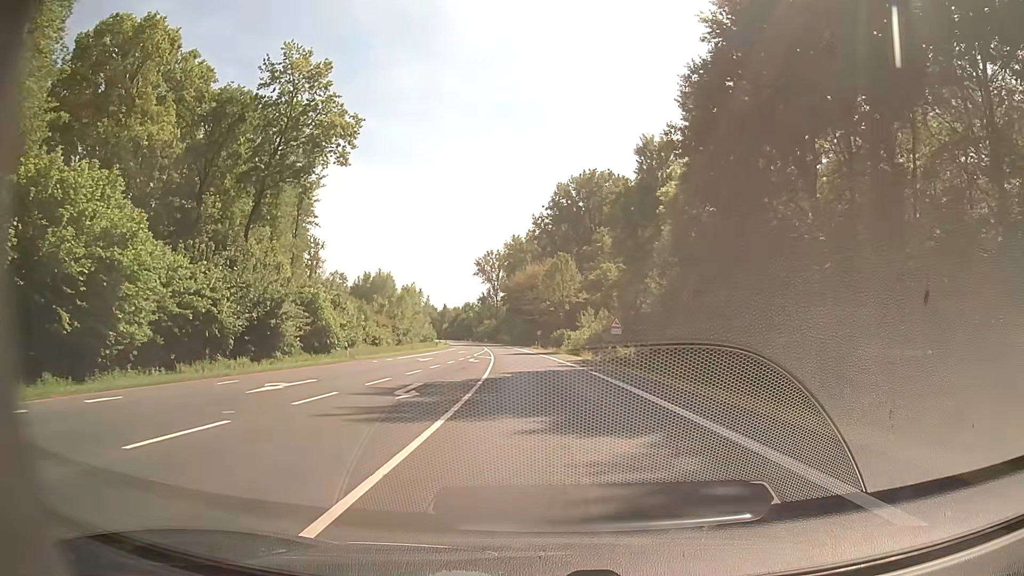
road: primary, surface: asphalt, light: Day
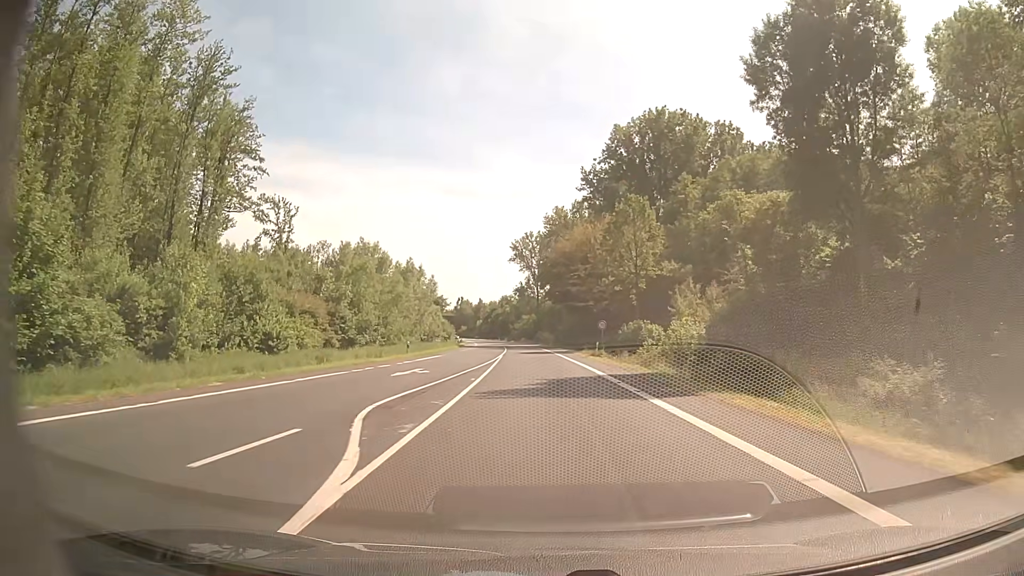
(-1.7, +43.4) m; -4°
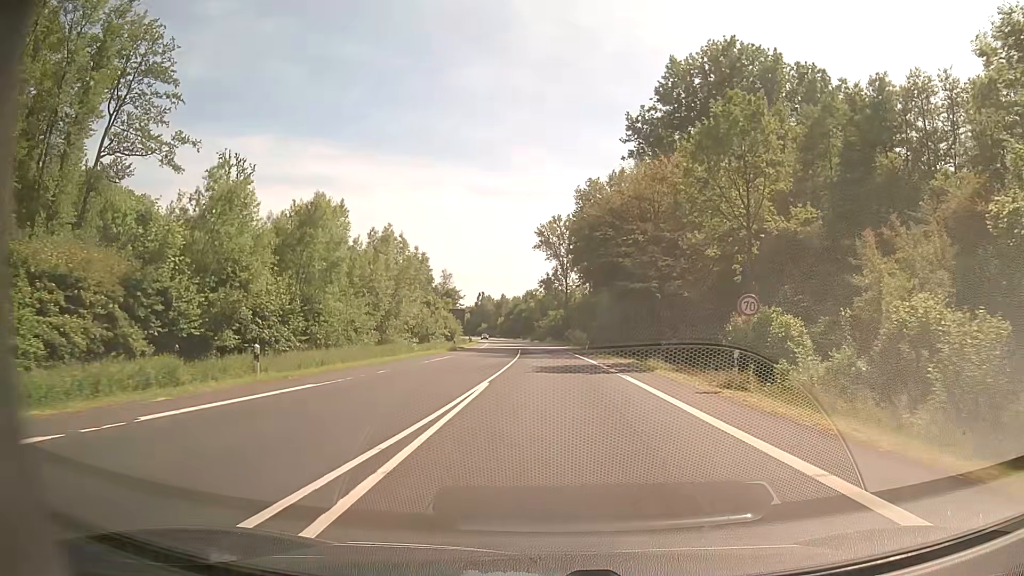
(-1.0, +29.4) m; -3°
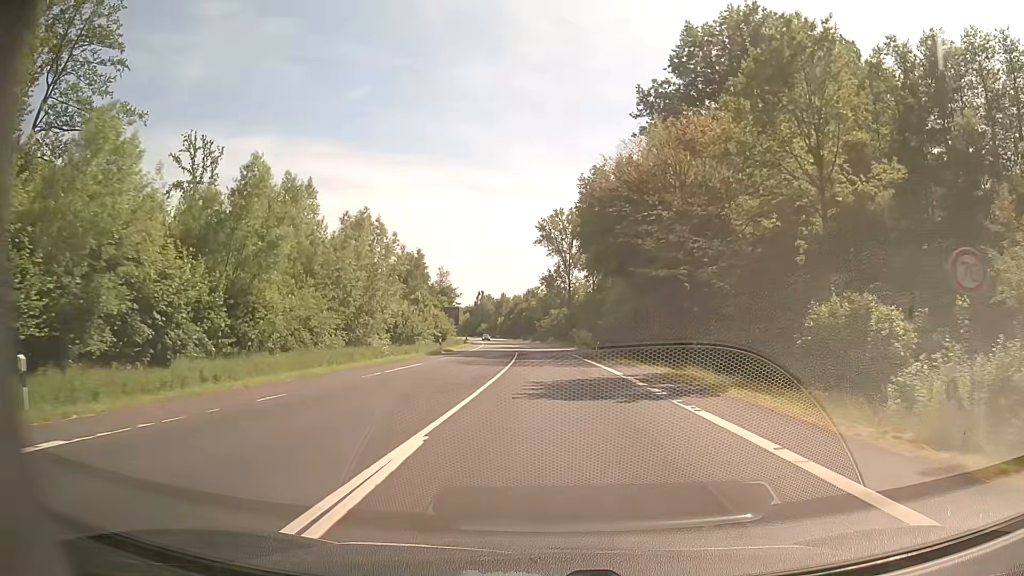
(0.0, +10.2) m; 0°
(0, +10) (0, +20) (0, +30) (0, +40) (-1, +50) (-1, +60) (-1, +70) (-2, +80) (-3, +90) (-4, +100) m
